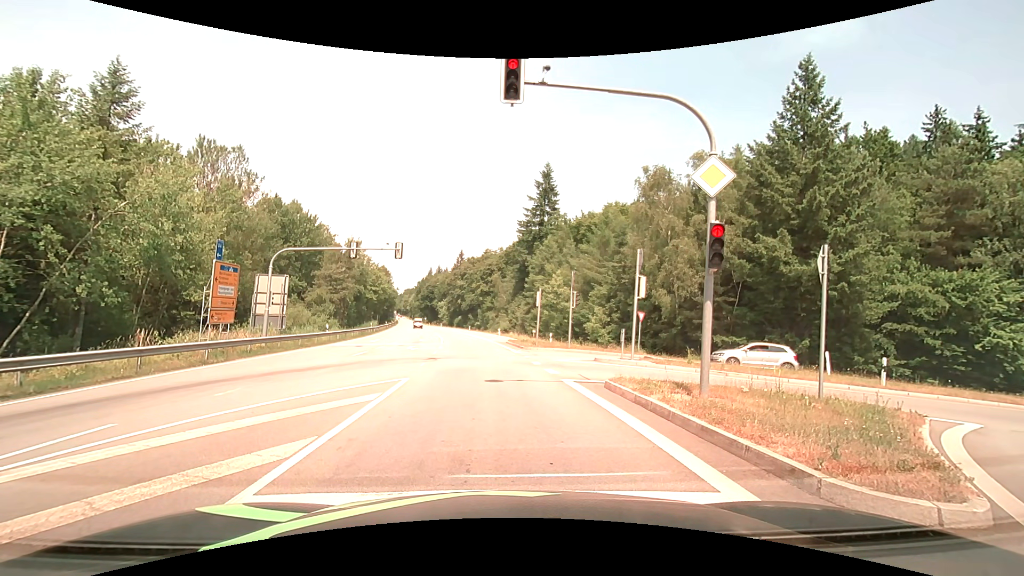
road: secondary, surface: asphalt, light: Day
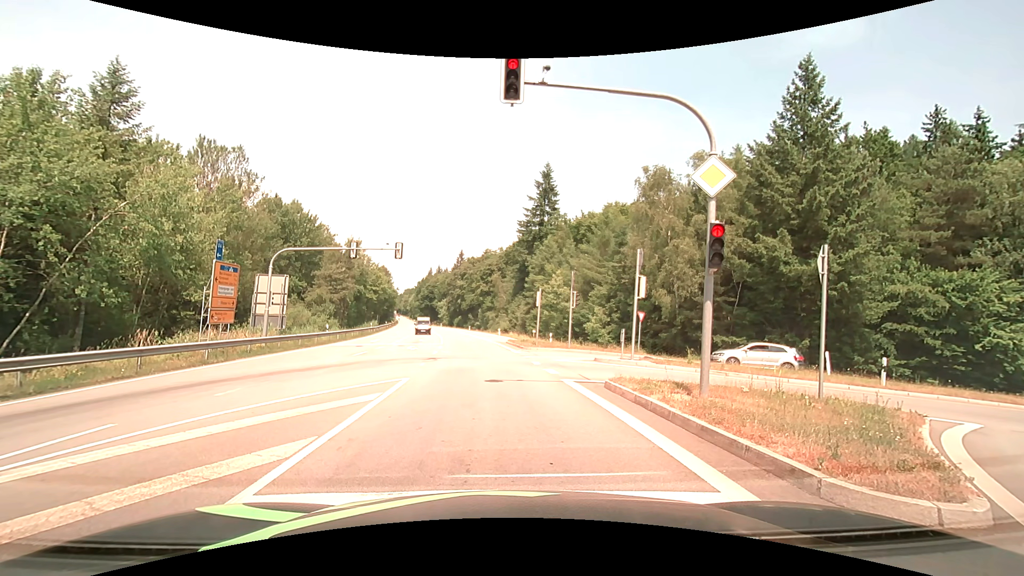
(0.0, 0.0) m; 0°
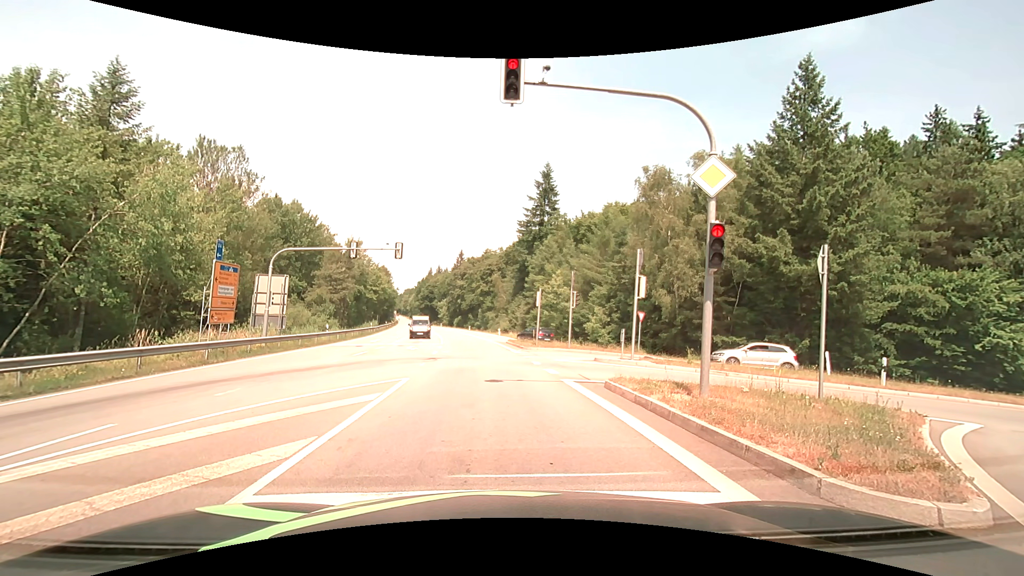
(0.0, 0.0) m; 0°
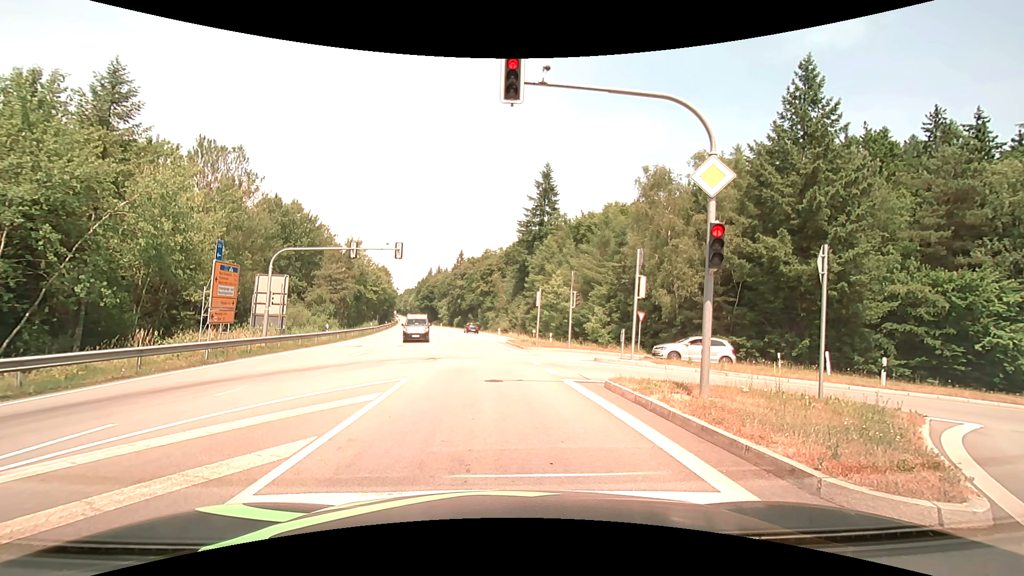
(0.0, 0.0) m; 0°
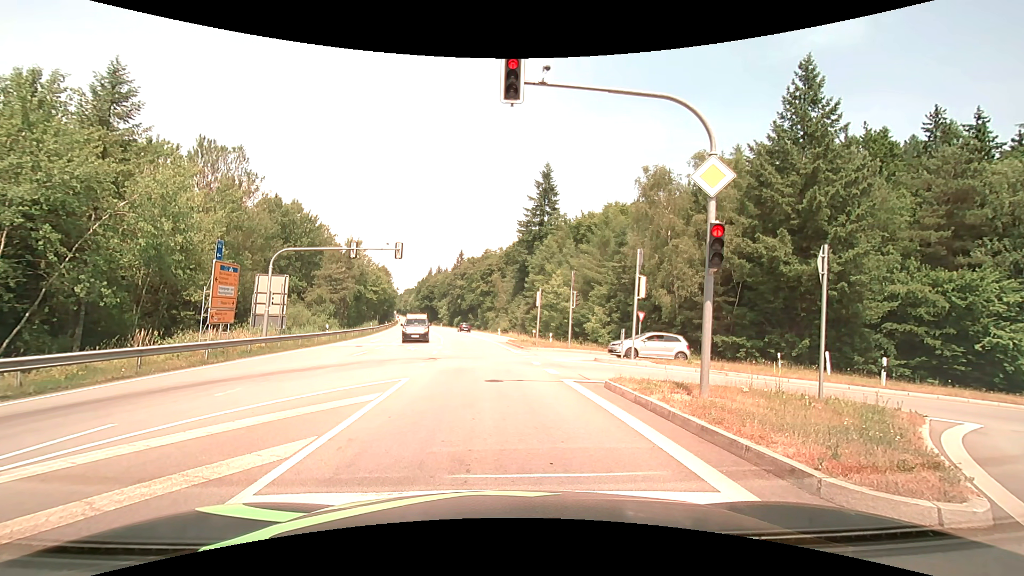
(0.0, 0.0) m; 0°
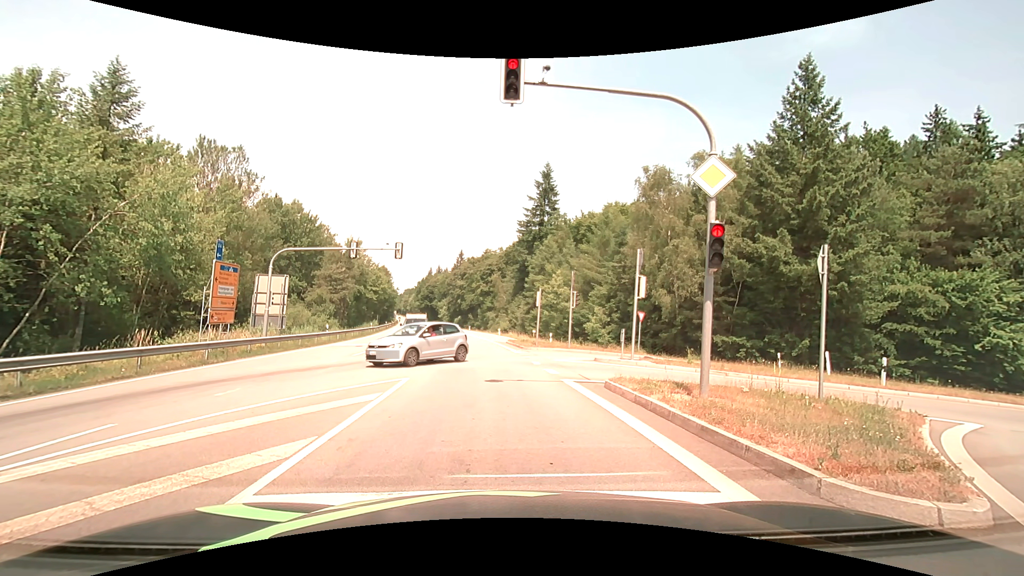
(0.0, 0.0) m; 0°
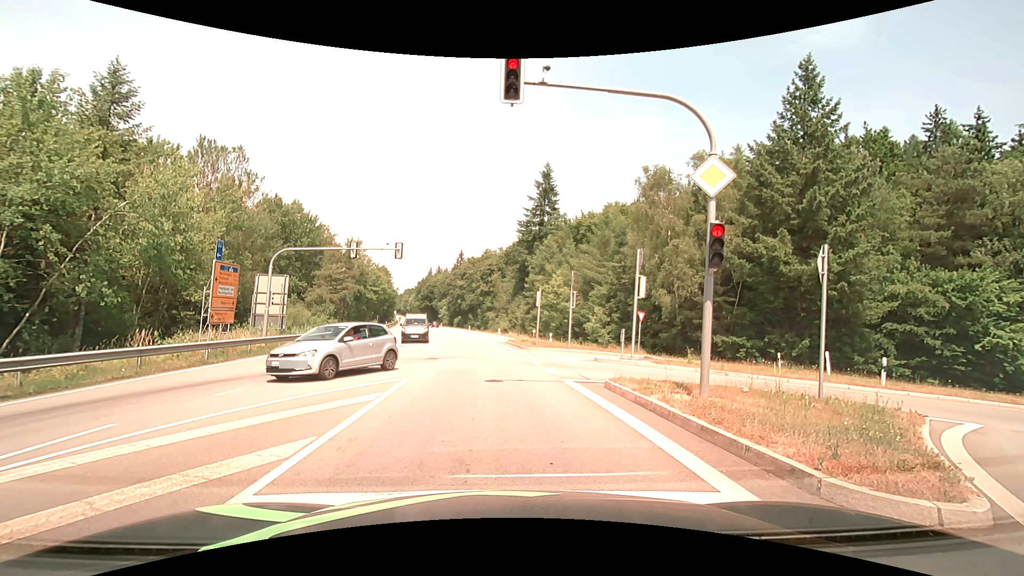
(0.0, 0.0) m; 0°
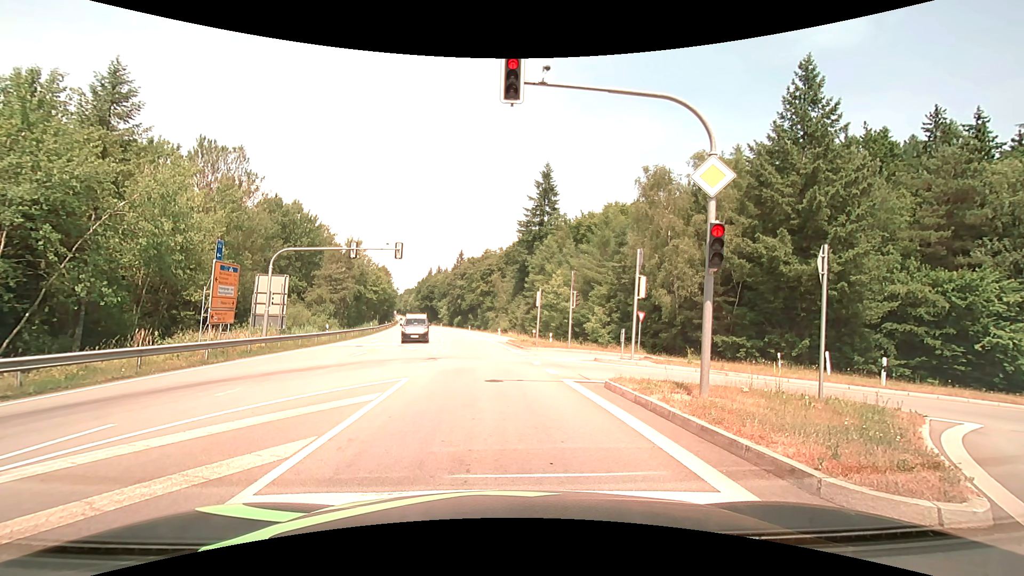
(0.0, 0.0) m; 0°
(0, +10) (-1, +20) (-2, +30) (-3, +40) (-4, +50) (-6, +60) (-8, +69) (-9, +79) (-11, +89) (-13, +99) m
